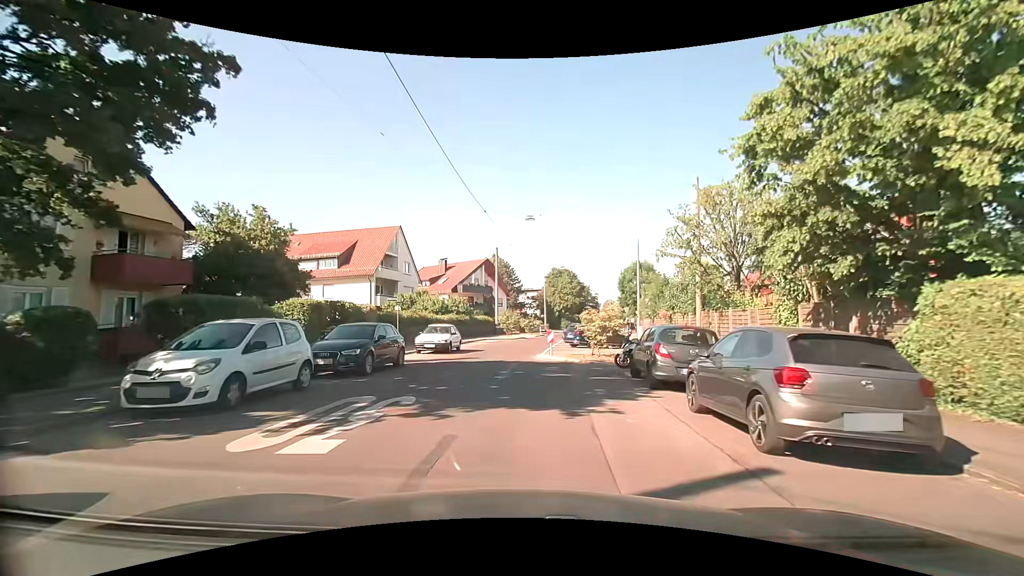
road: residential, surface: asphalt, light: Day
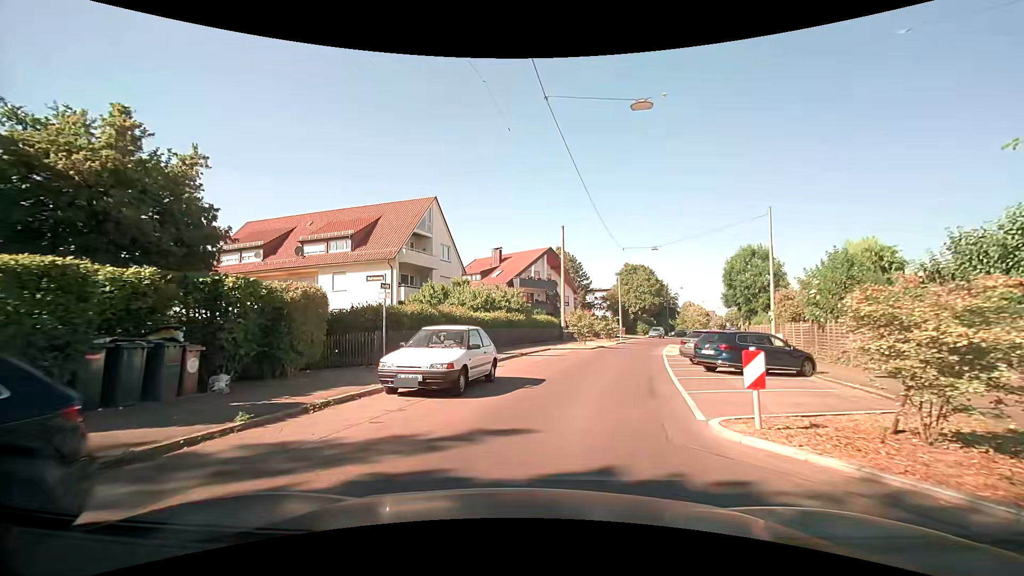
(-0.9, +13.9) m; -8°
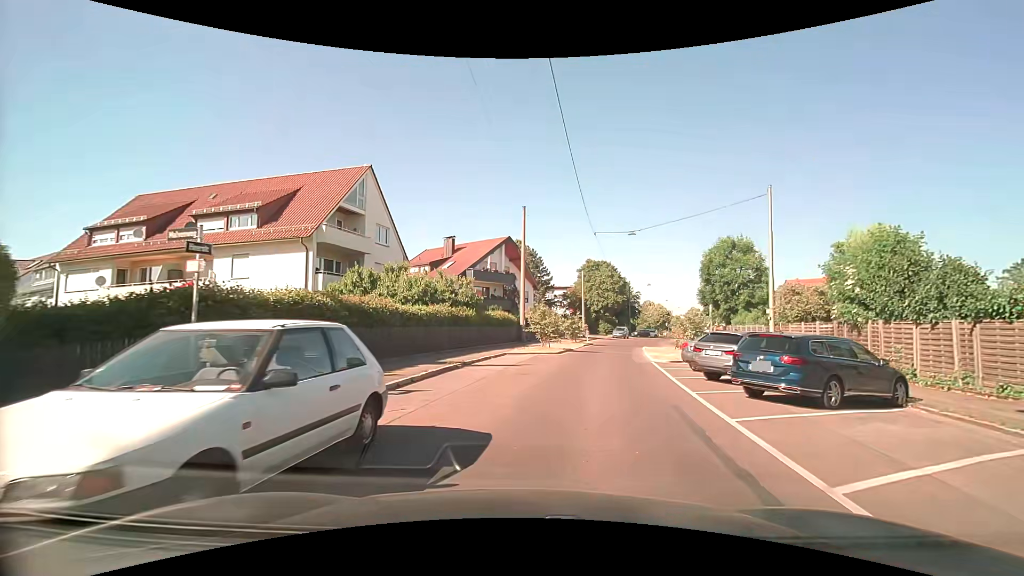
(+0.3, +7.0) m; +5°
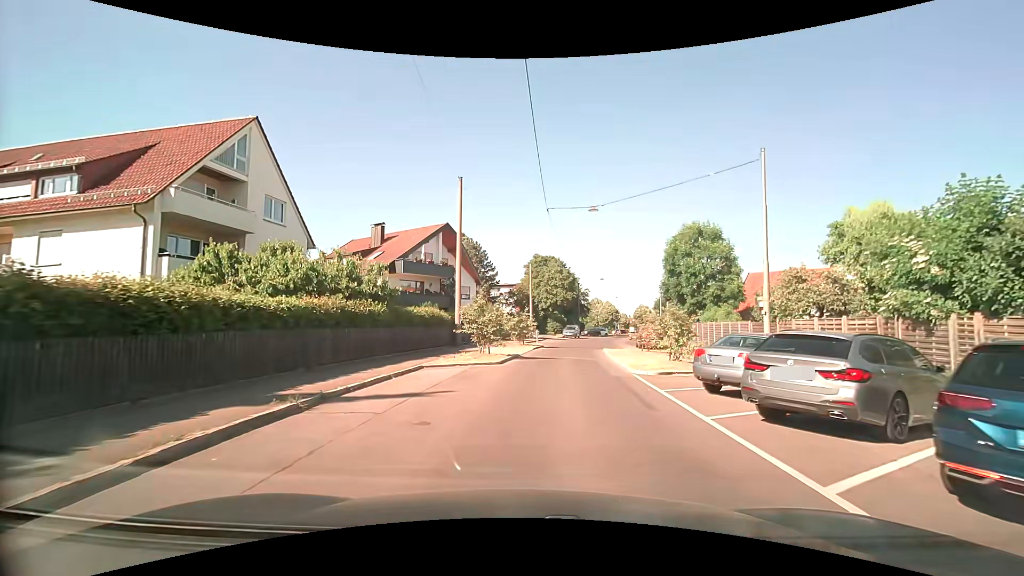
(+0.4, +7.1) m; +6°
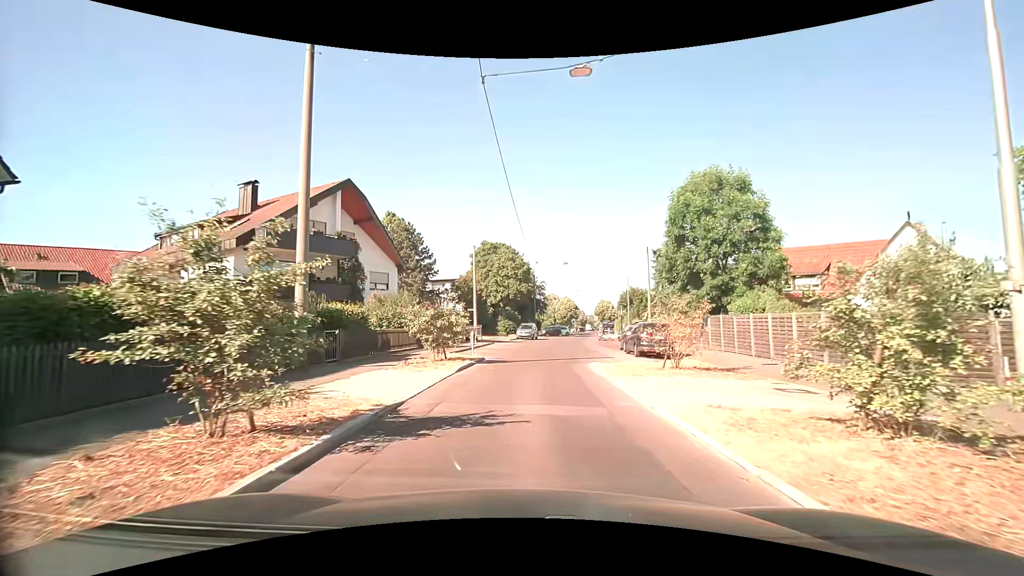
(+0.9, +14.8) m; +6°
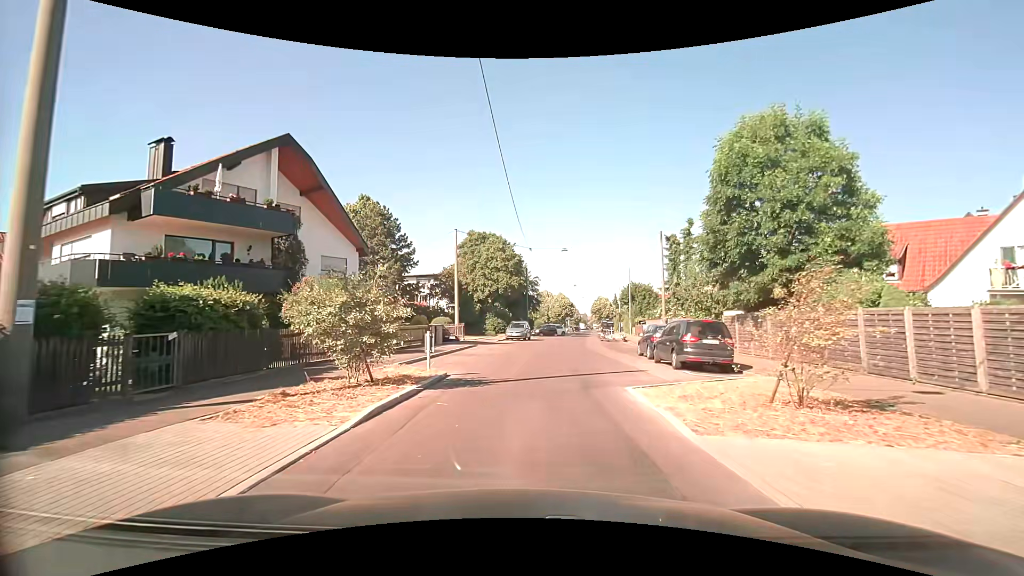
(0.0, +7.8) m; +1°
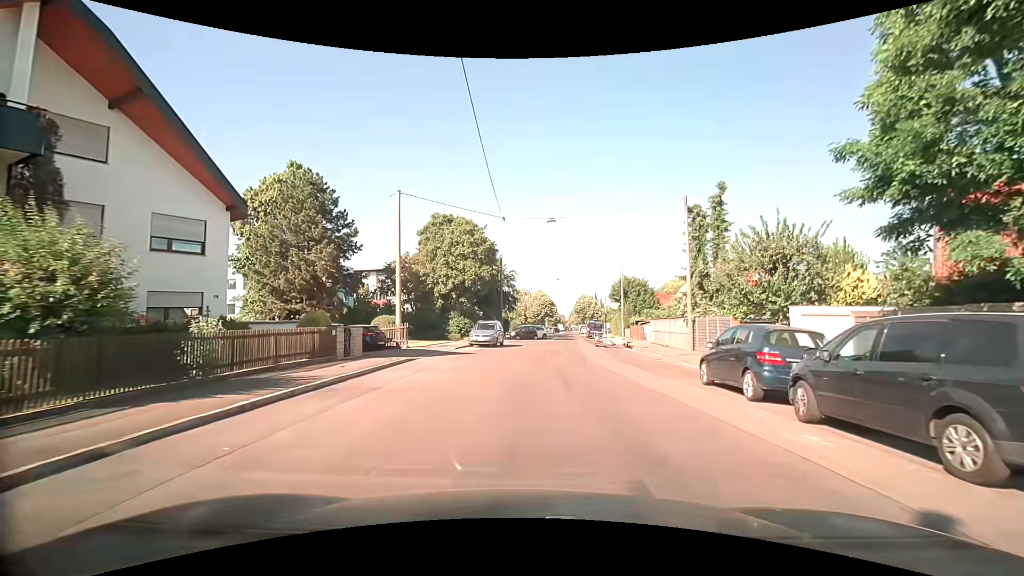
(+0.2, +12.1) m; +2°
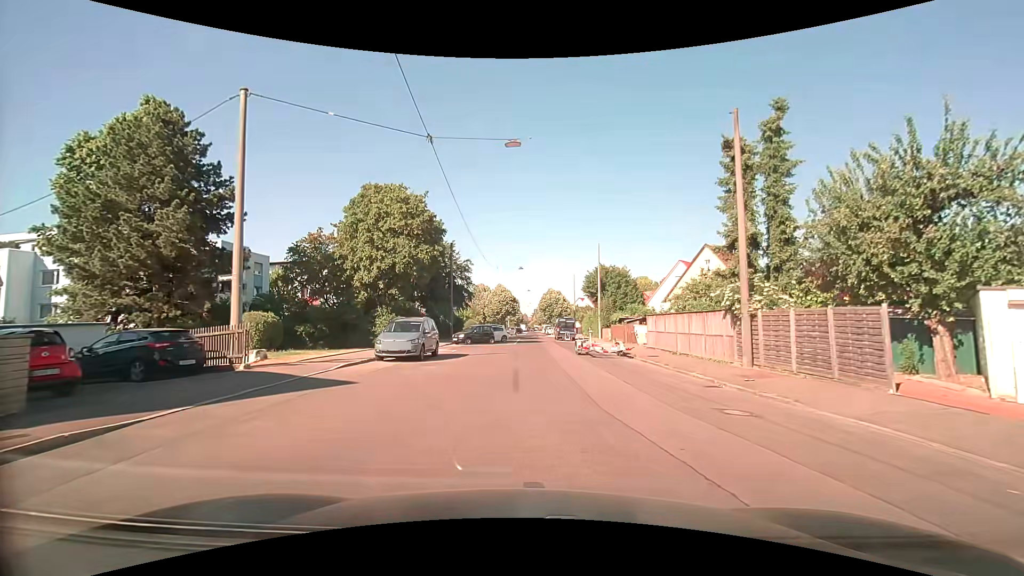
(+0.6, +12.5) m; +5°
(0, +10) (0, +20) (+1, +30) (+1, +40) (+1, +50) (+1, +60) (+2, +70) (+2, +80) (+2, +90) (+2, +100) m
